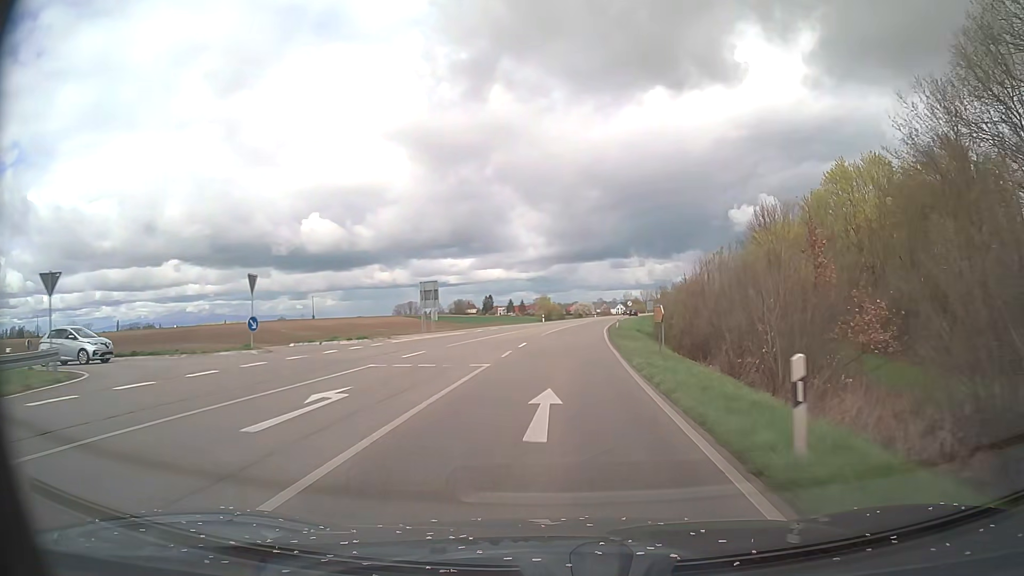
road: primary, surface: asphalt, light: Day
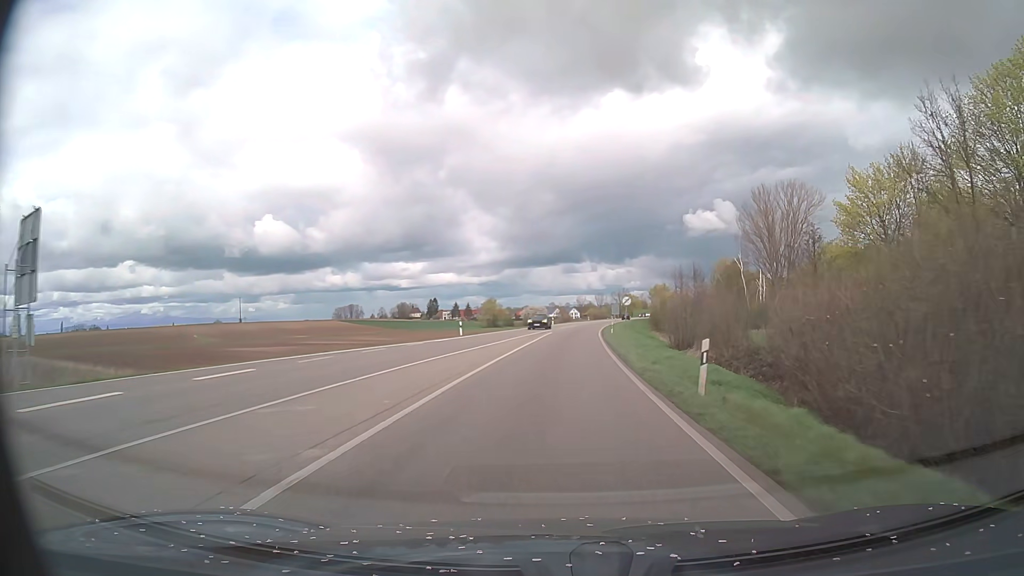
(+1.6, +43.1) m; +4°
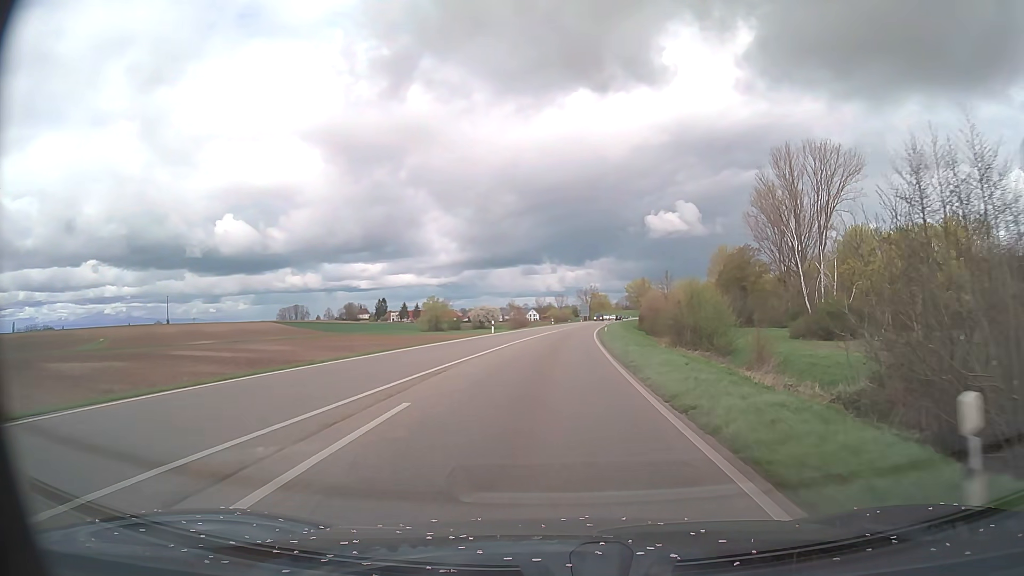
(+1.3, +43.2) m; +3°
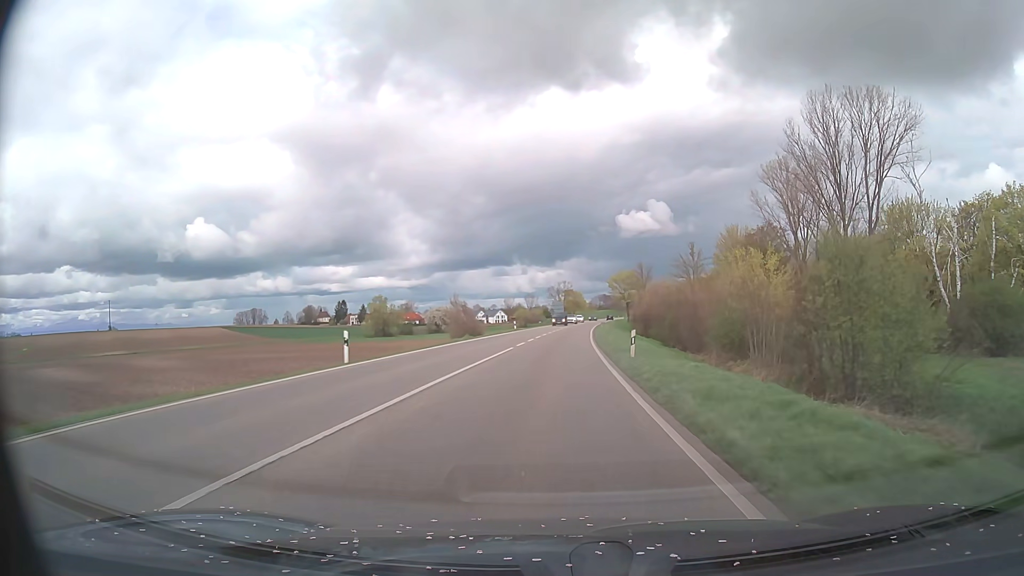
(+0.8, +32.8) m; +3°
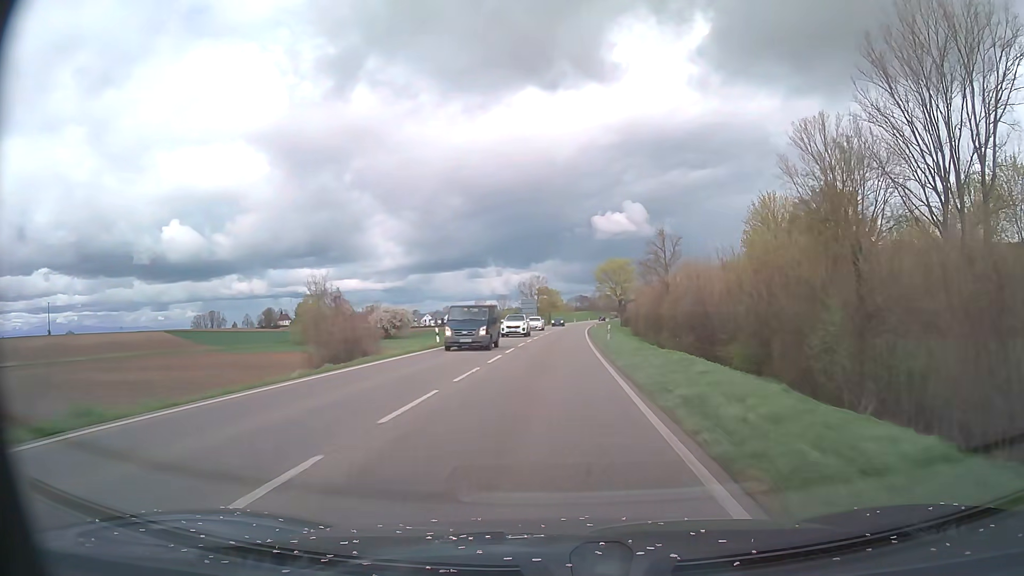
(+0.7, +35.1) m; +2°
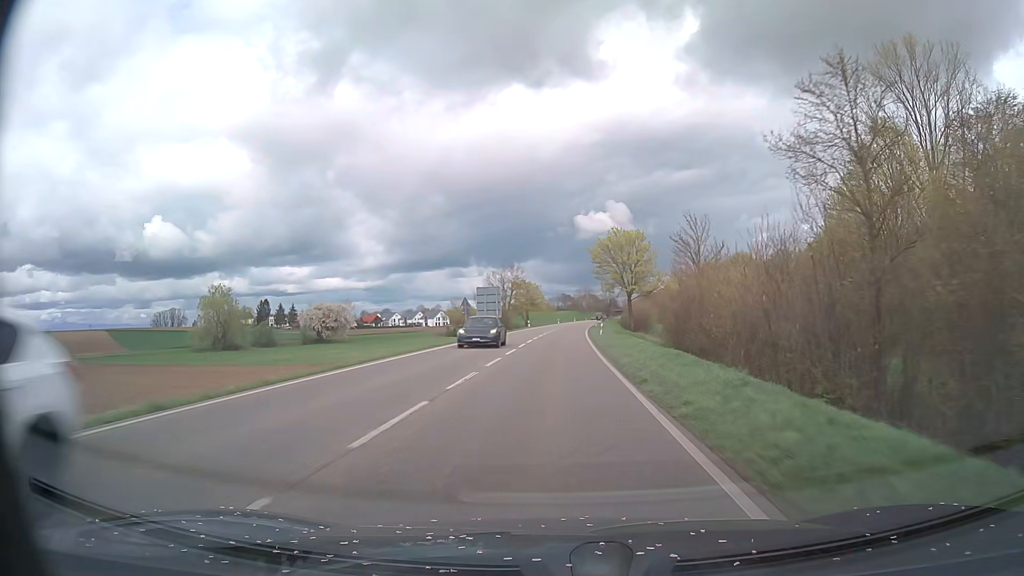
(+0.6, +37.8) m; +2°
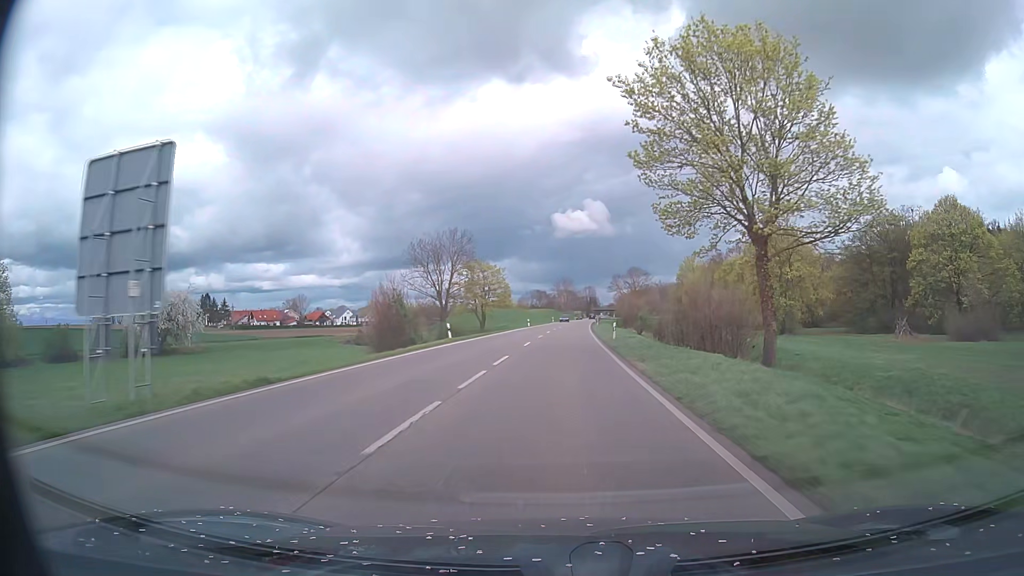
(+0.9, +54.1) m; +2°
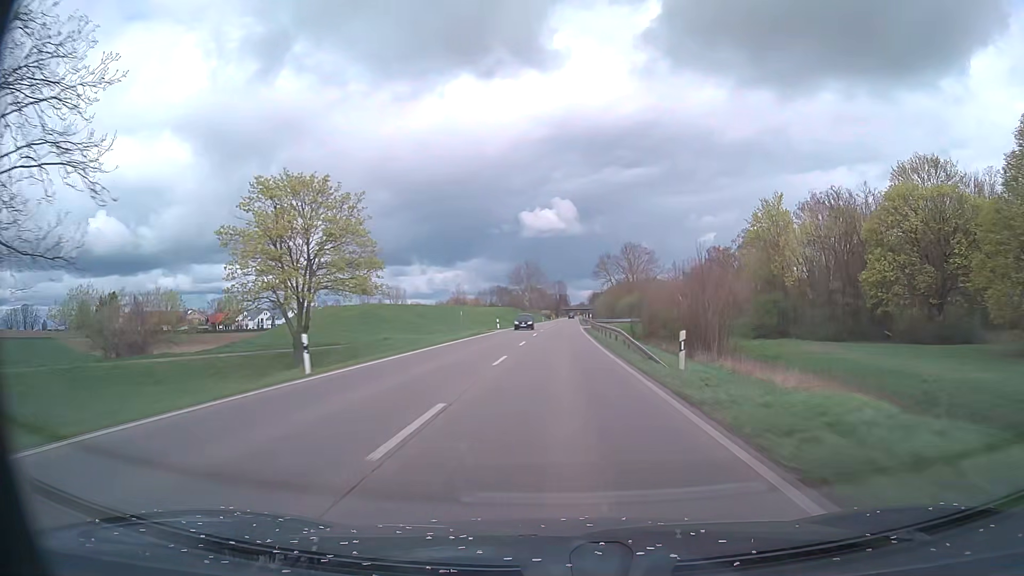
(+2.0, +71.8) m; +3°
(0, +10) (0, +20) (0, +30) (0, +40) (+1, +50) (+1, +60) (+1, +70) (+1, +80) (+2, +90) (+2, +100) m
